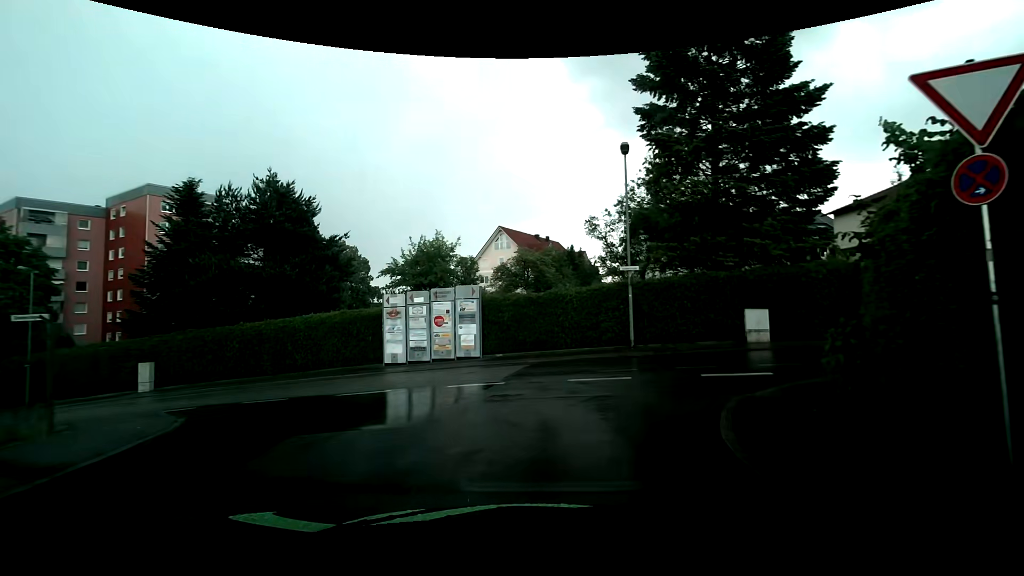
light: Day
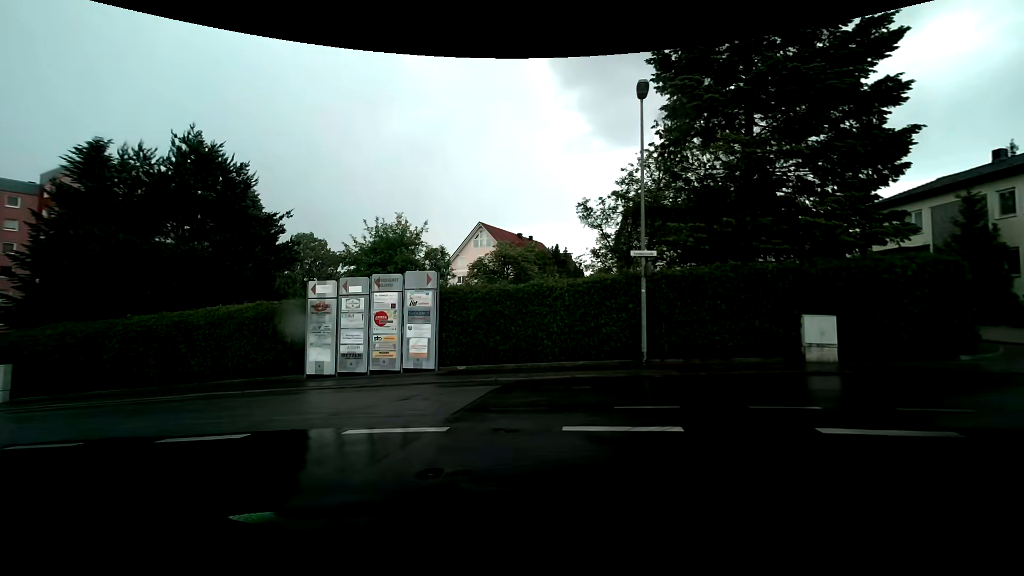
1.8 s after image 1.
(+0.2, +5.3) m; +2°
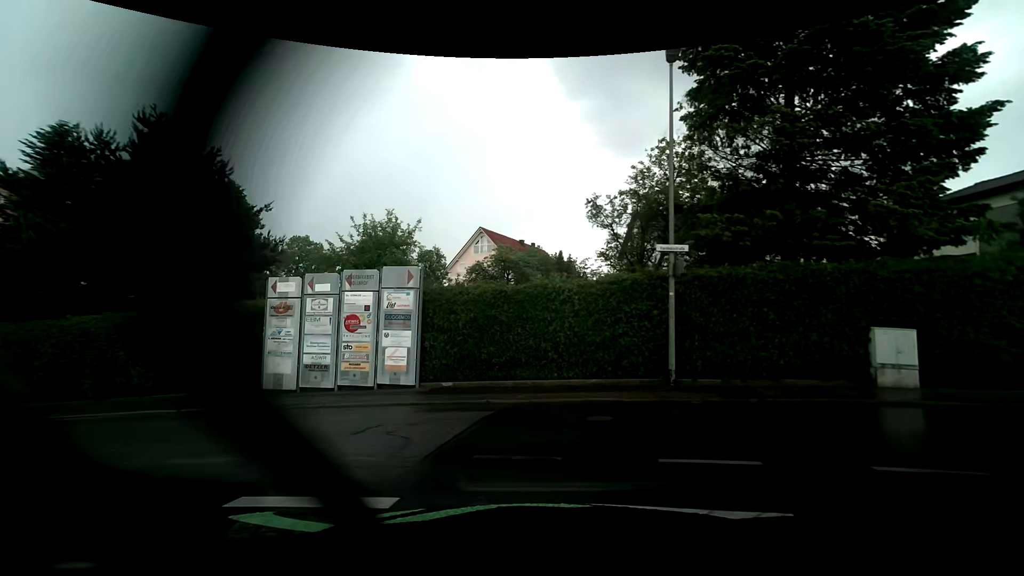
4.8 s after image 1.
(0.0, +2.6) m; +1°
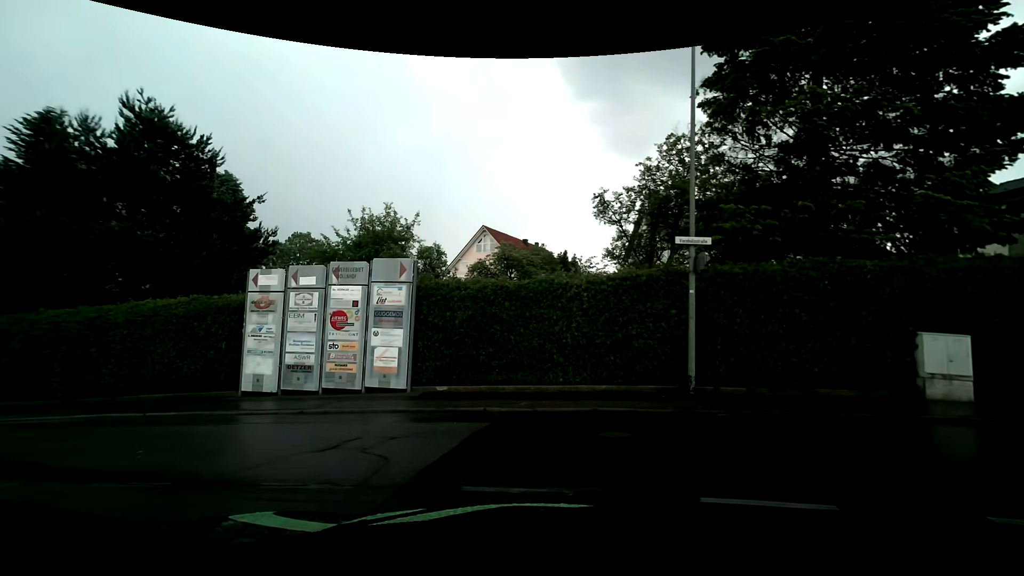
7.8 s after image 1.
(0.0, +1.2) m; 0°
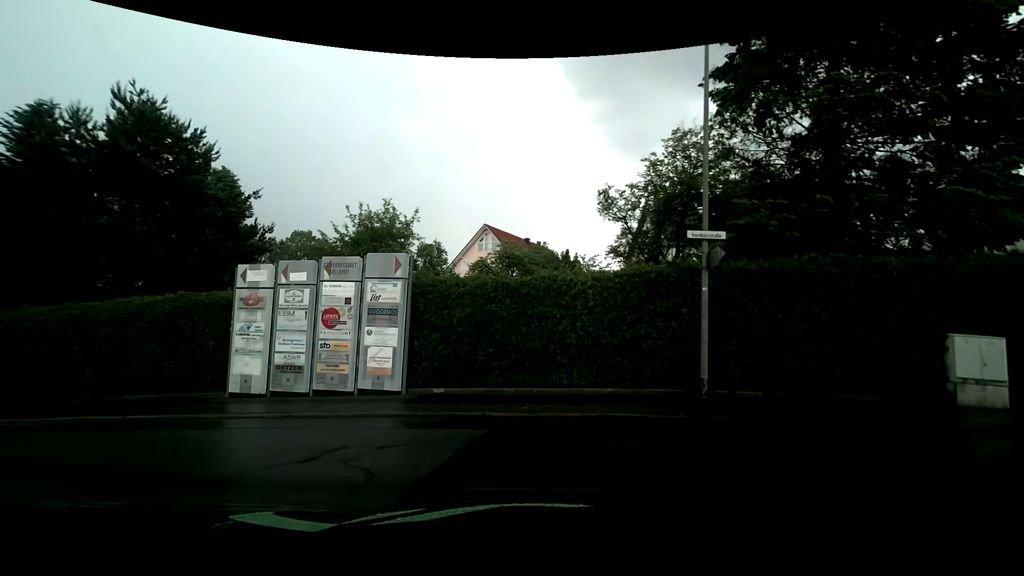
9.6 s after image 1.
(0.0, +0.7) m; 0°
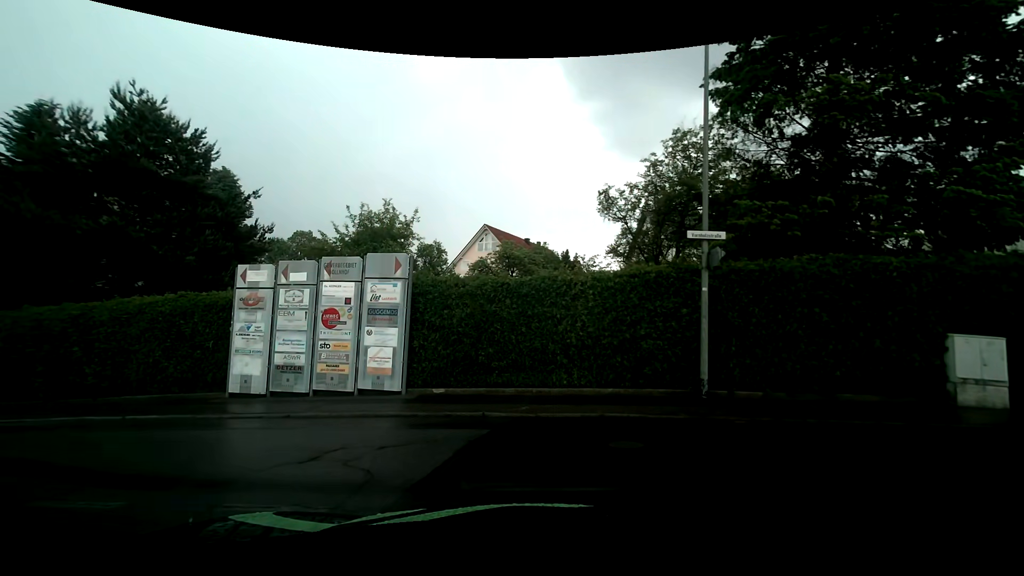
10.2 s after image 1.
(0.0, 0.0) m; 0°
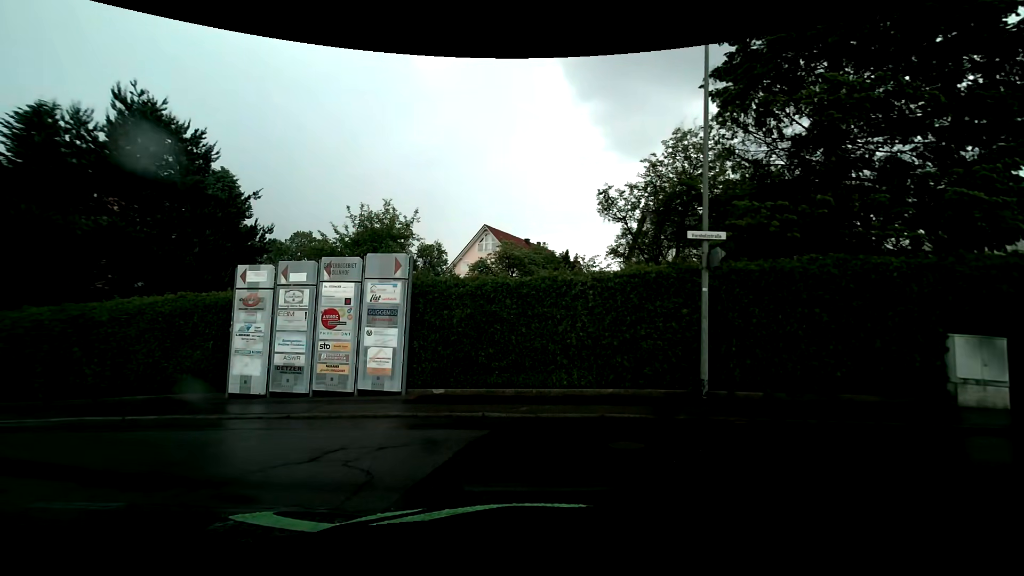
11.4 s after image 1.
(0.0, 0.0) m; 0°
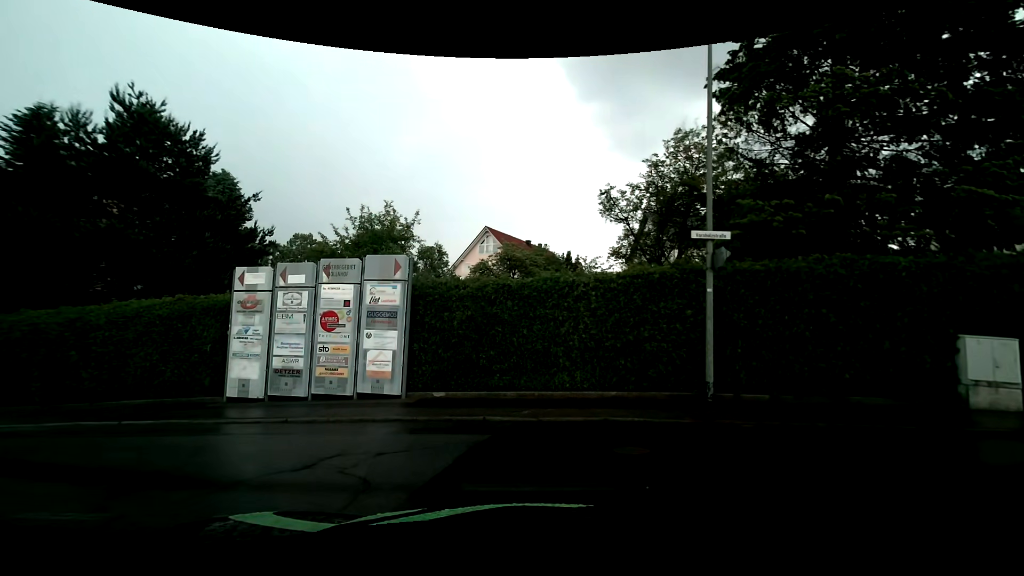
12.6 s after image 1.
(0.0, +0.1) m; 0°
